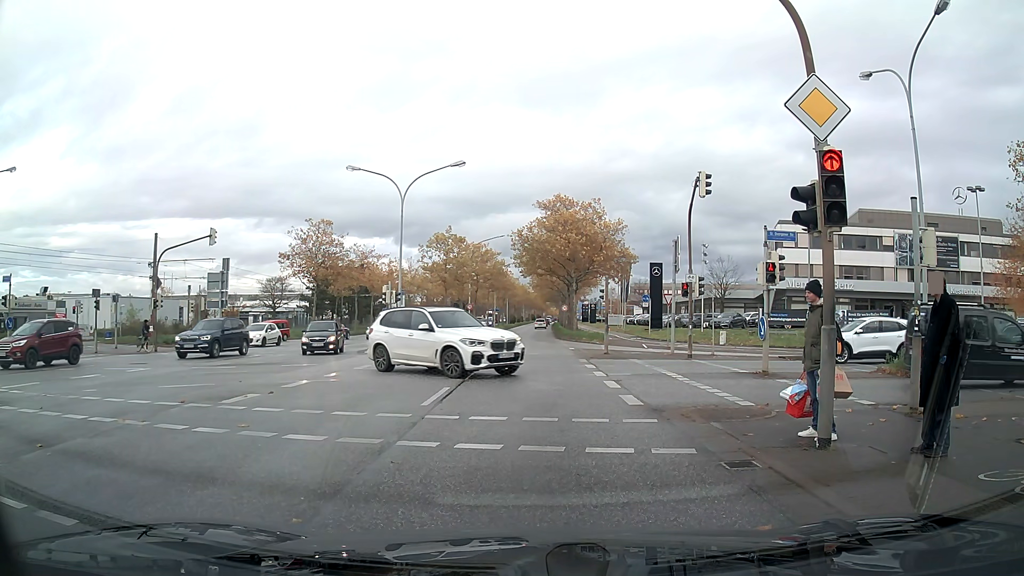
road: primary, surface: asphalt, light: Day
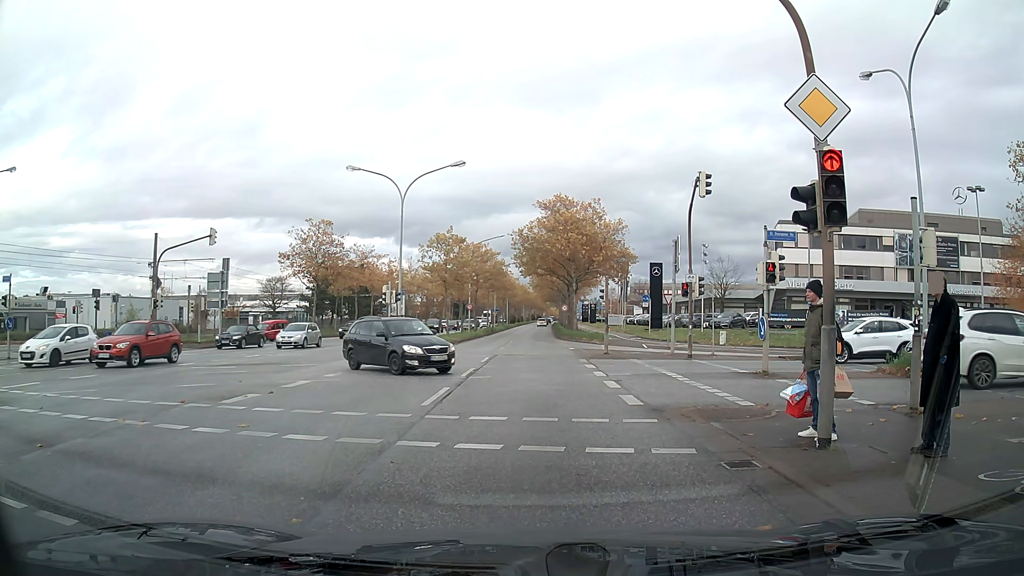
(0.0, 0.0) m; 0°
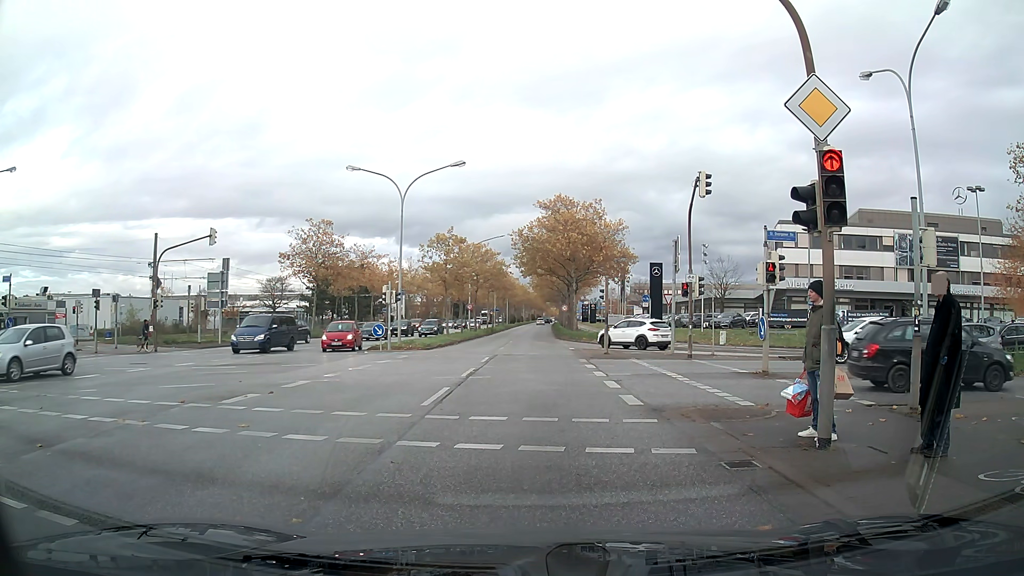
(0.0, 0.0) m; 0°
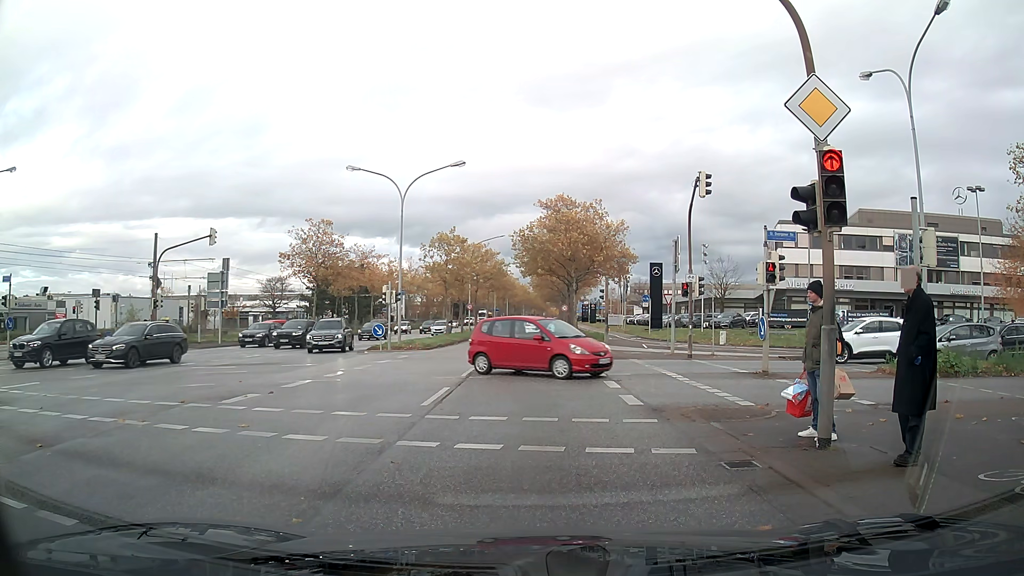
(0.0, 0.0) m; 0°
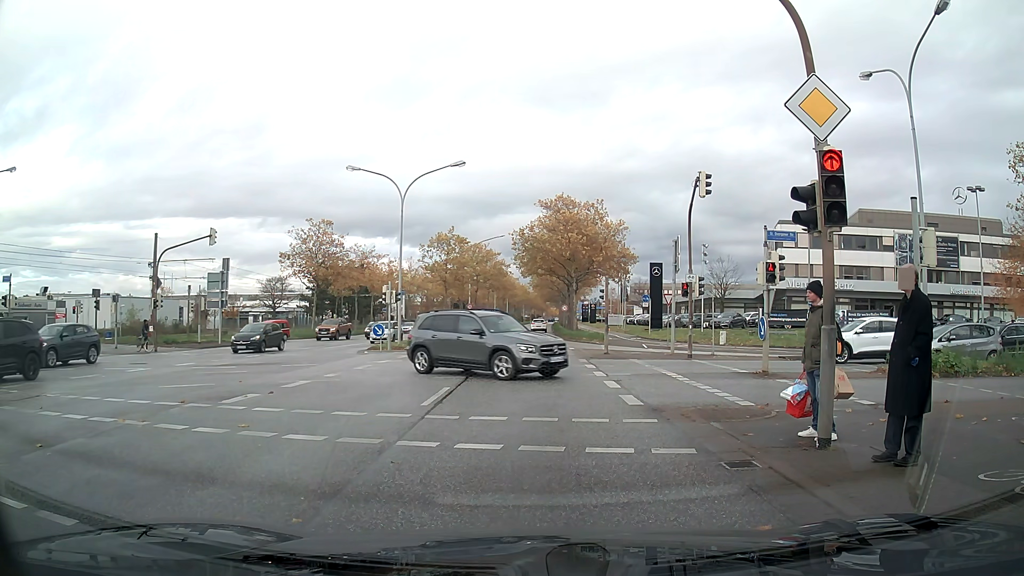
(0.0, 0.0) m; 0°
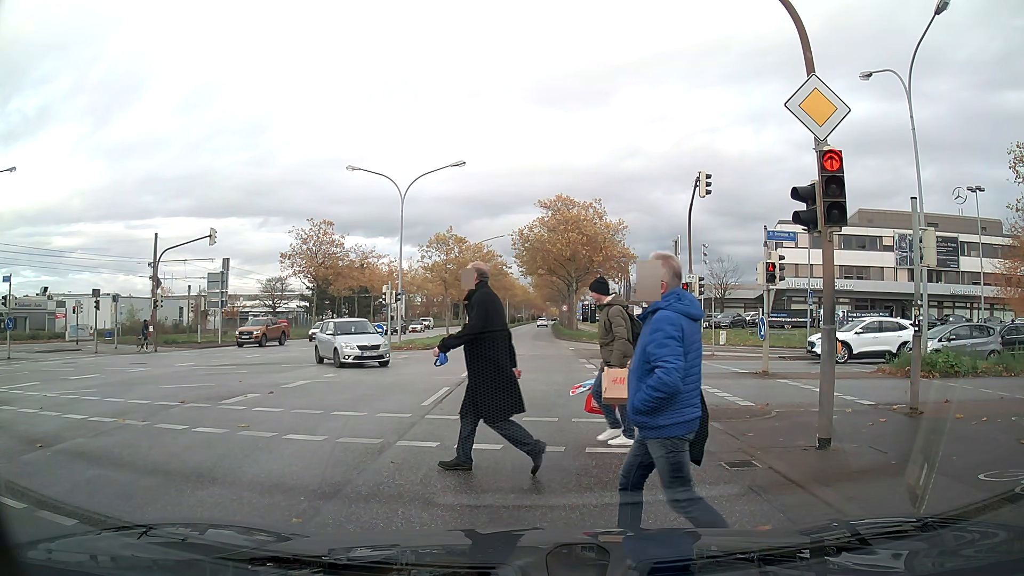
(0.0, 0.0) m; 0°
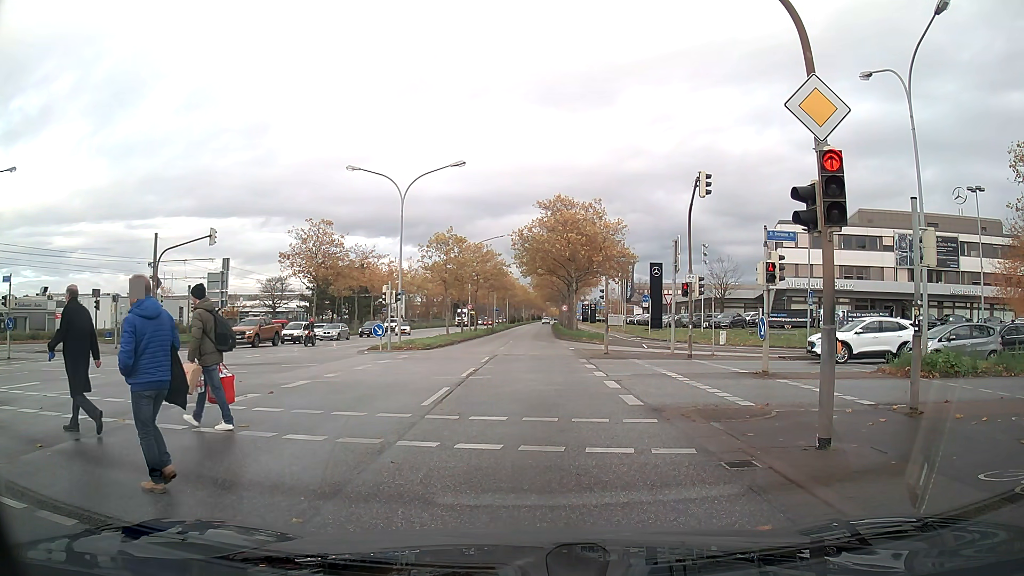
(0.0, 0.0) m; 0°
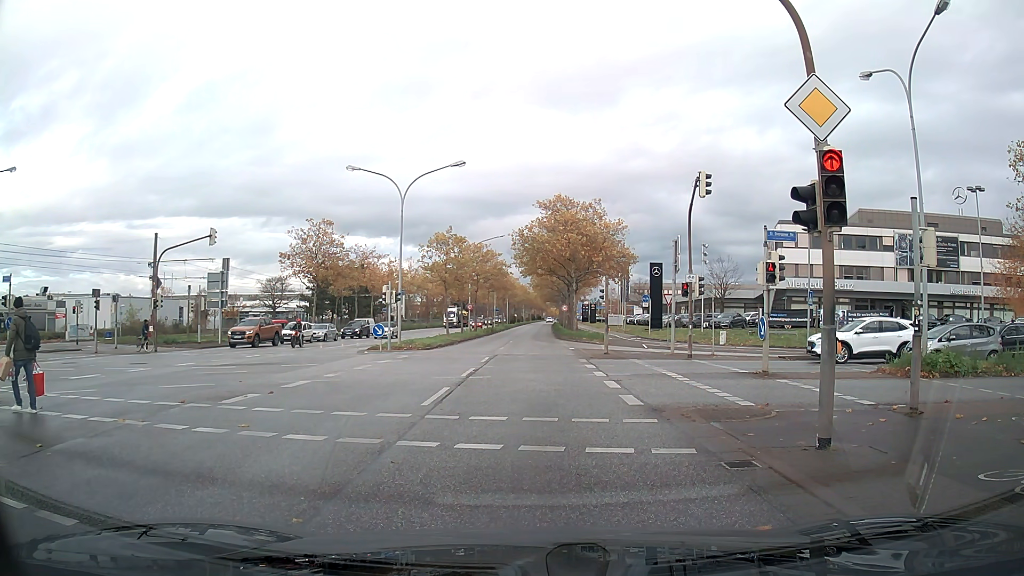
(0.0, 0.0) m; 0°
(0, +10) (0, +20) (+1, +30) (+1, +40) (+1, +50) (+1, +60) (+1, +70) (+1, +80) (+2, +90) (+2, +100) m
